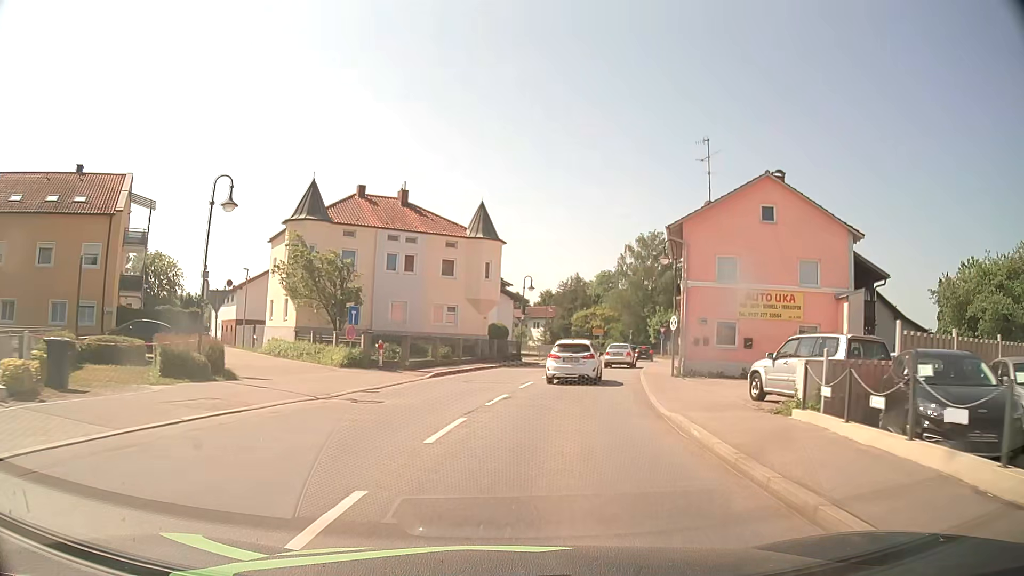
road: secondary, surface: asphalt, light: Day
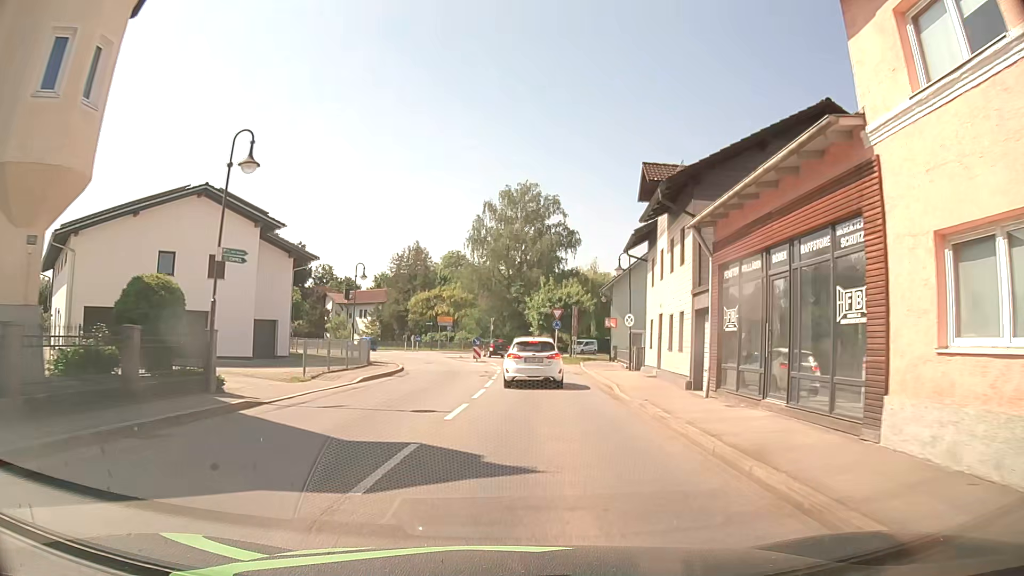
(+3.9, +32.0) m; +12°
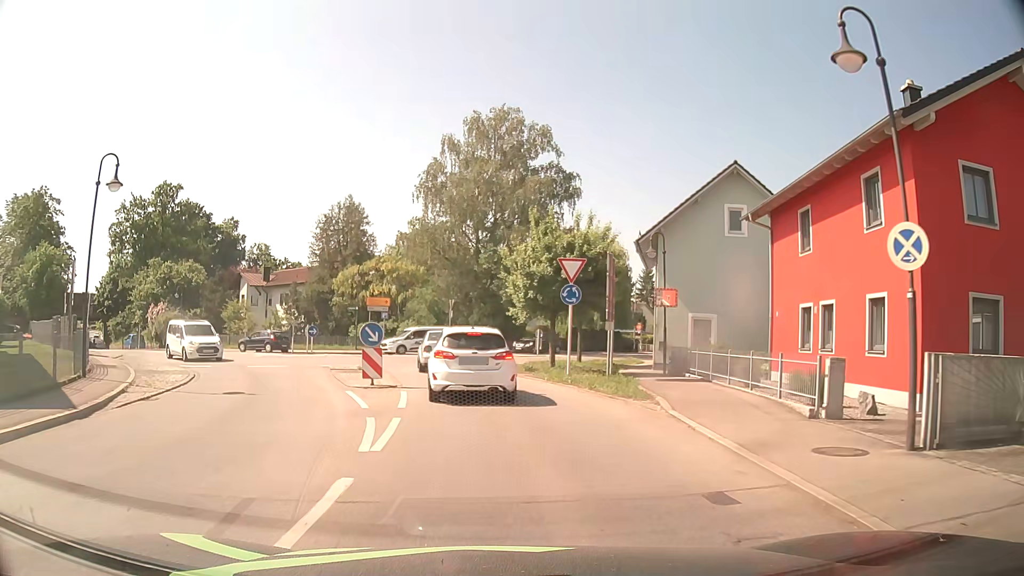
(+1.3, +25.7) m; +3°
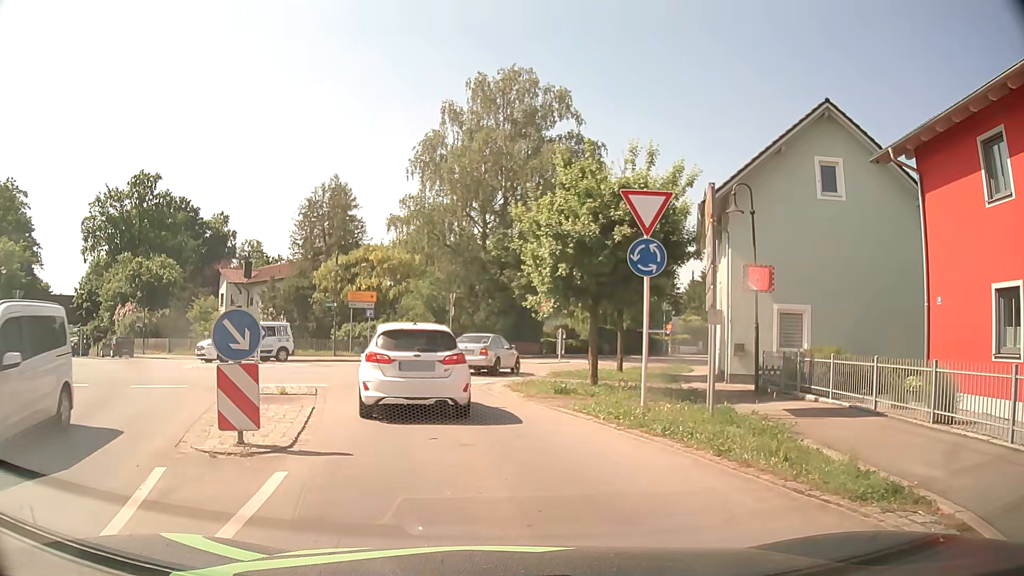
(-0.1, +8.7) m; -2°
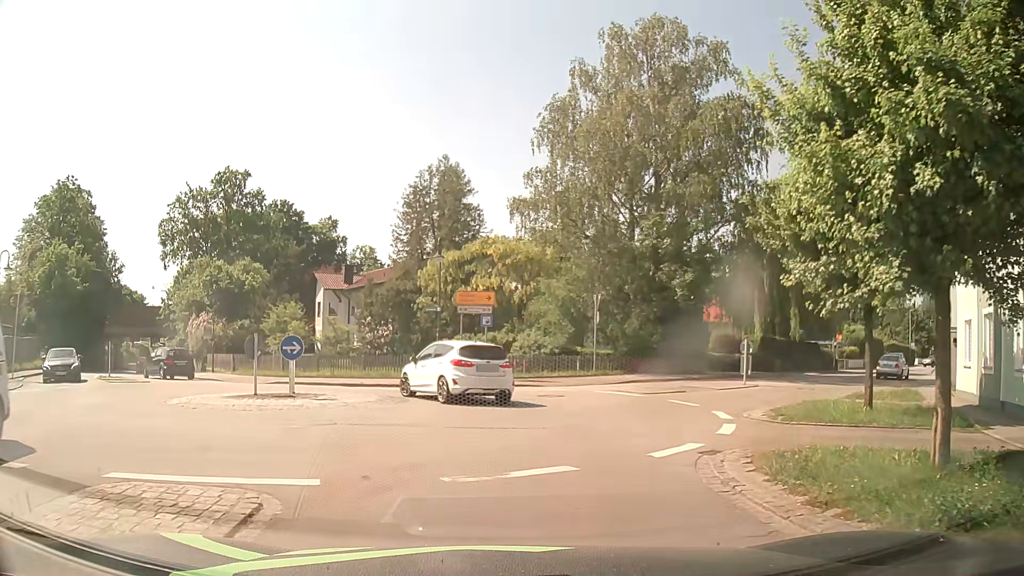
(-0.9, +10.4) m; -10°
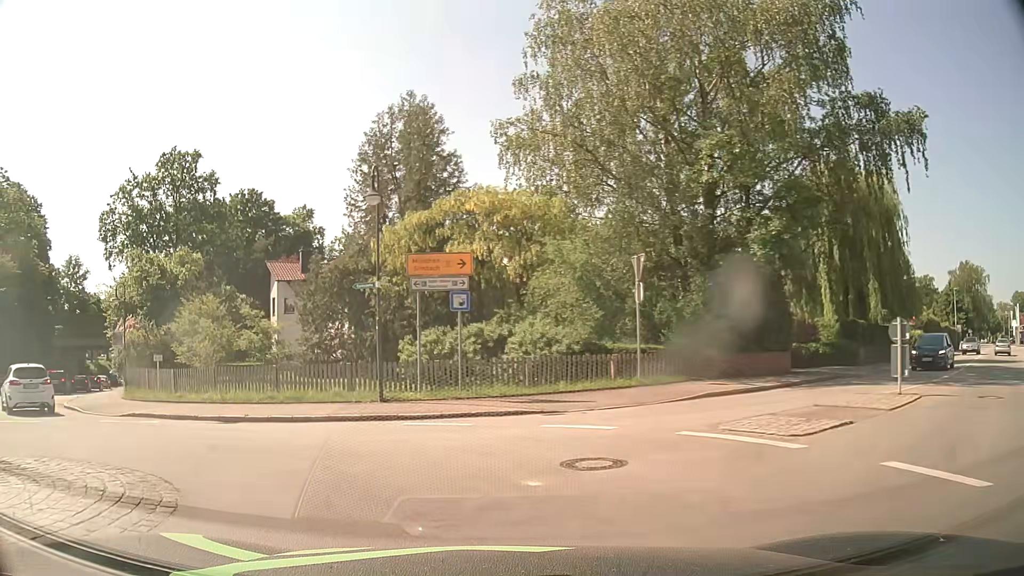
(+0.5, +11.9) m; 0°
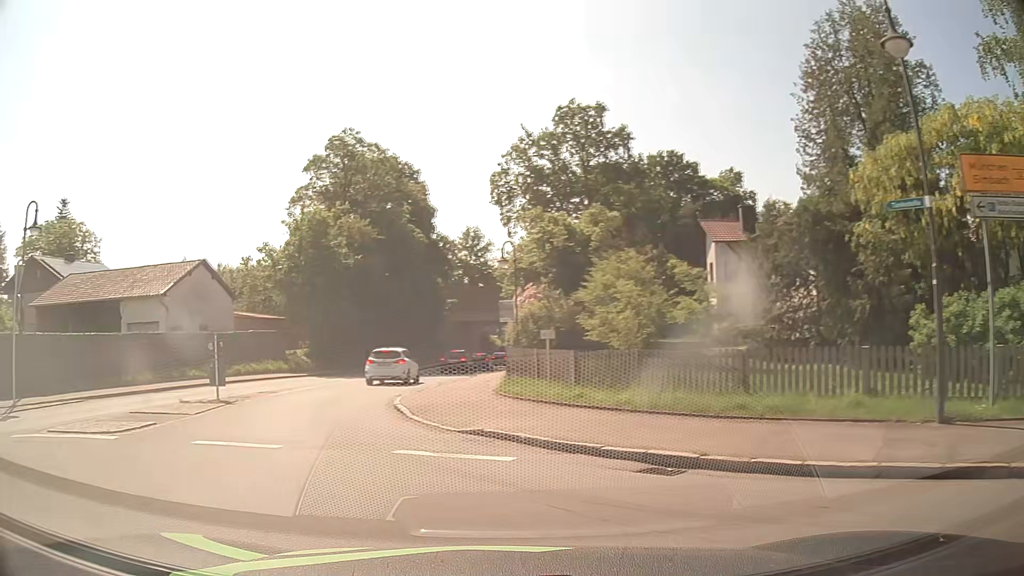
(-2.5, +7.9) m; -37°
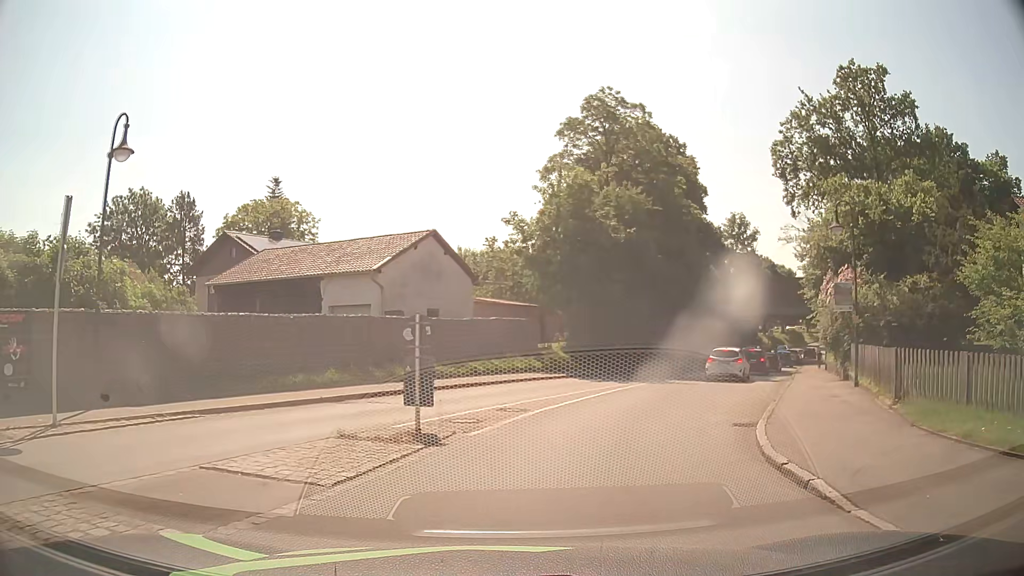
(-2.2, +8.0) m; -20°
